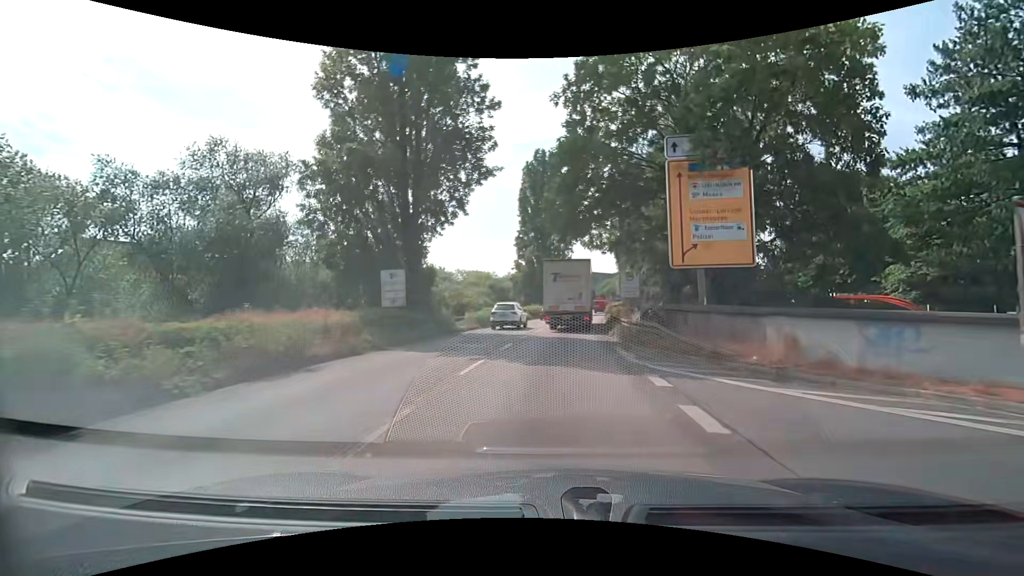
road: trunk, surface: asphalt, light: Day
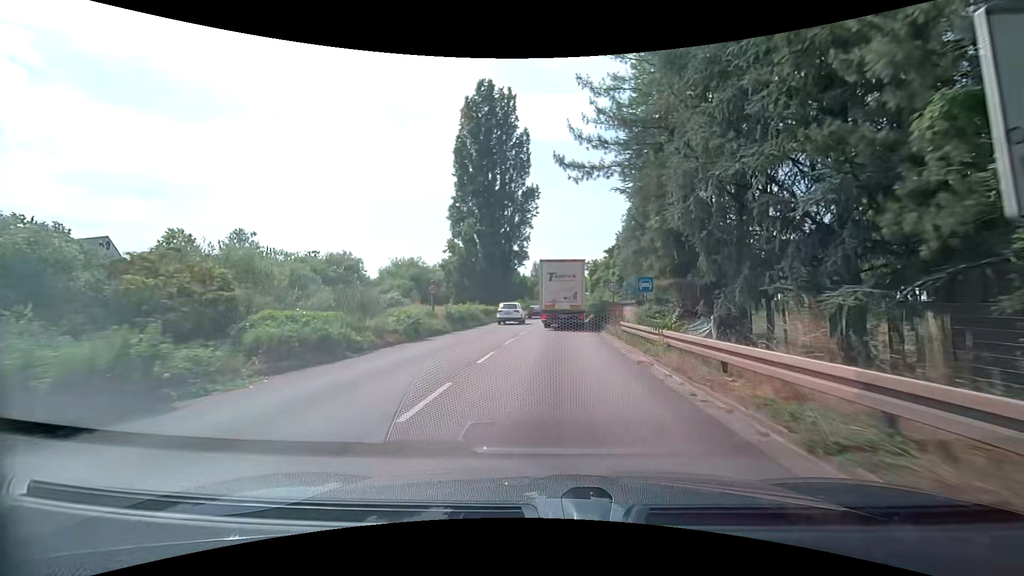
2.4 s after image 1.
(+0.7, +28.1) m; +5°
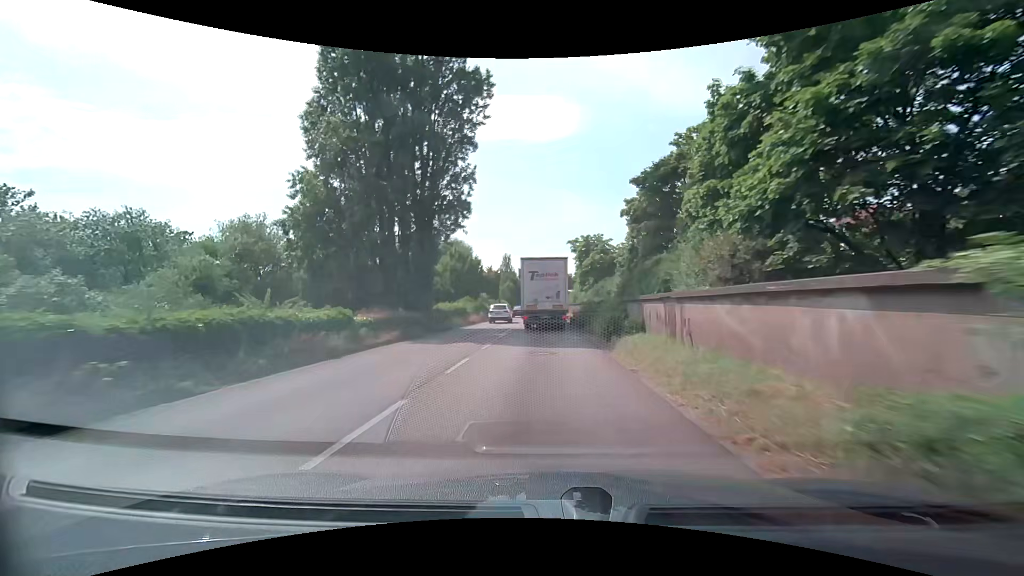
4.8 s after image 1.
(+0.9, +31.9) m; +3°
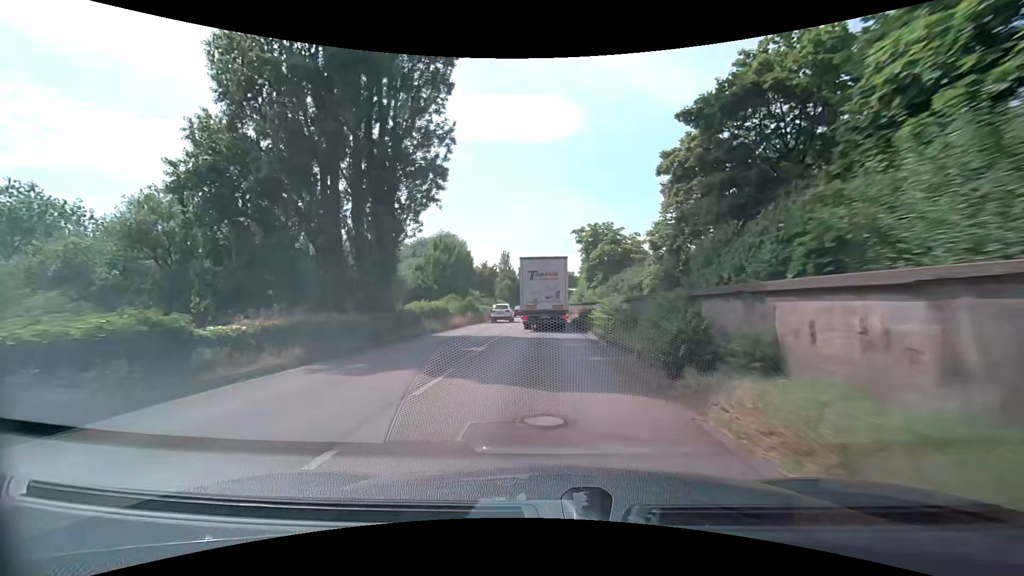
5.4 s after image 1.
(0.0, +8.4) m; 0°
(0, +10) (0, +20) (0, +30) (0, +40) (0, +50) (0, +60) (0, +70) (0, +80) (0, +90) (0, +100) m
